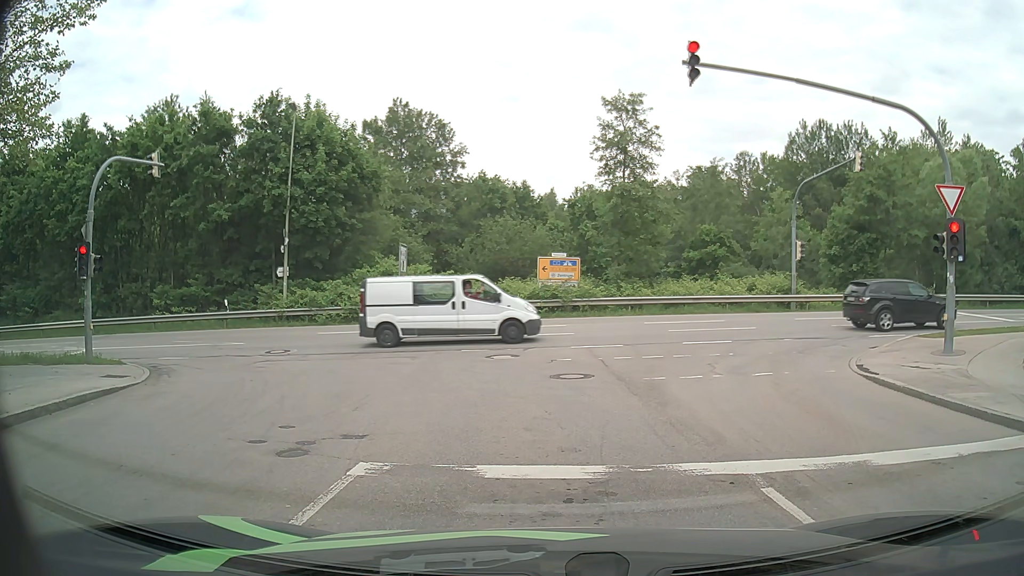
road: residential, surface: asphalt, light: Day
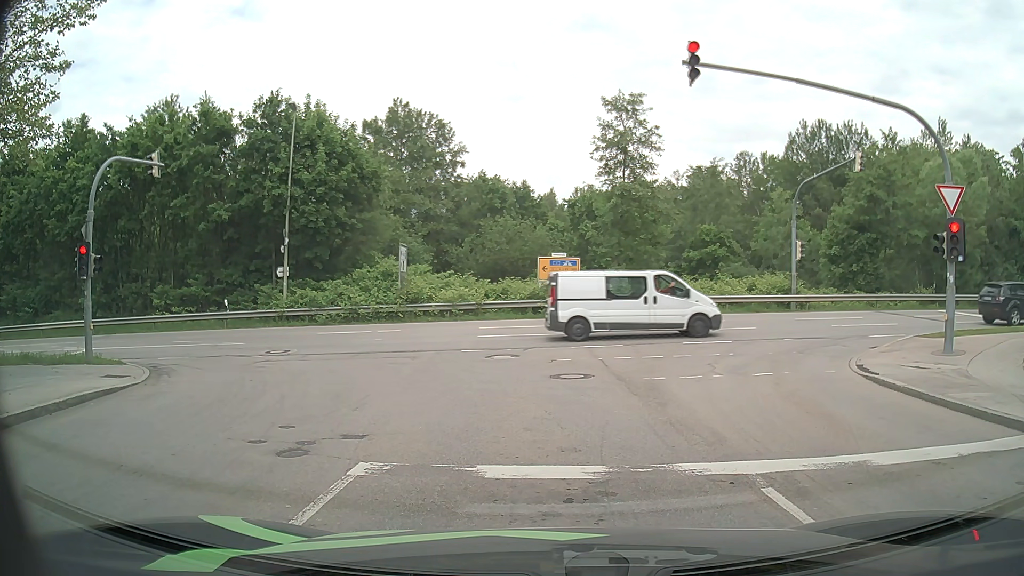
(0.0, 0.0) m; 0°
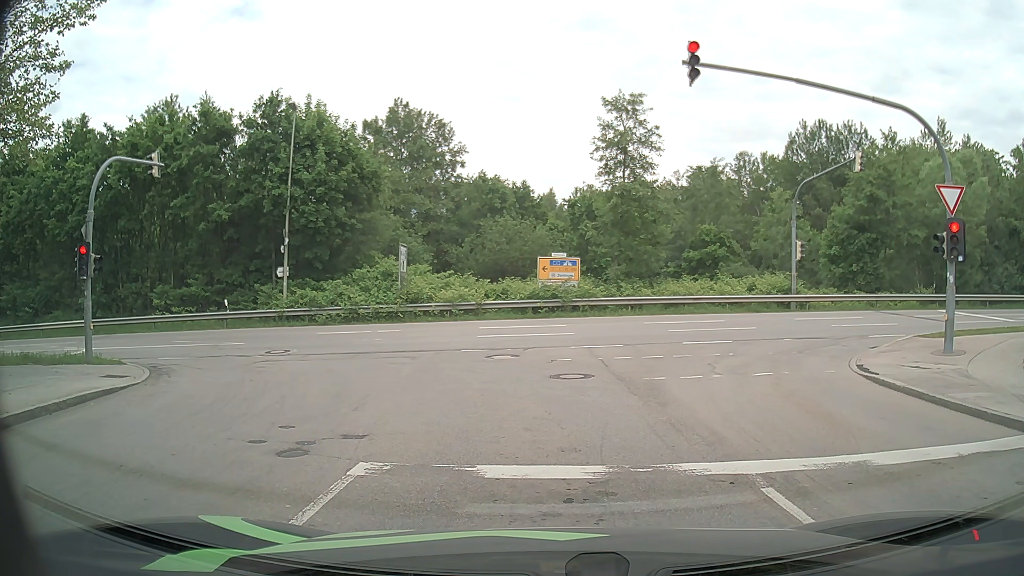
(0.0, 0.0) m; 0°
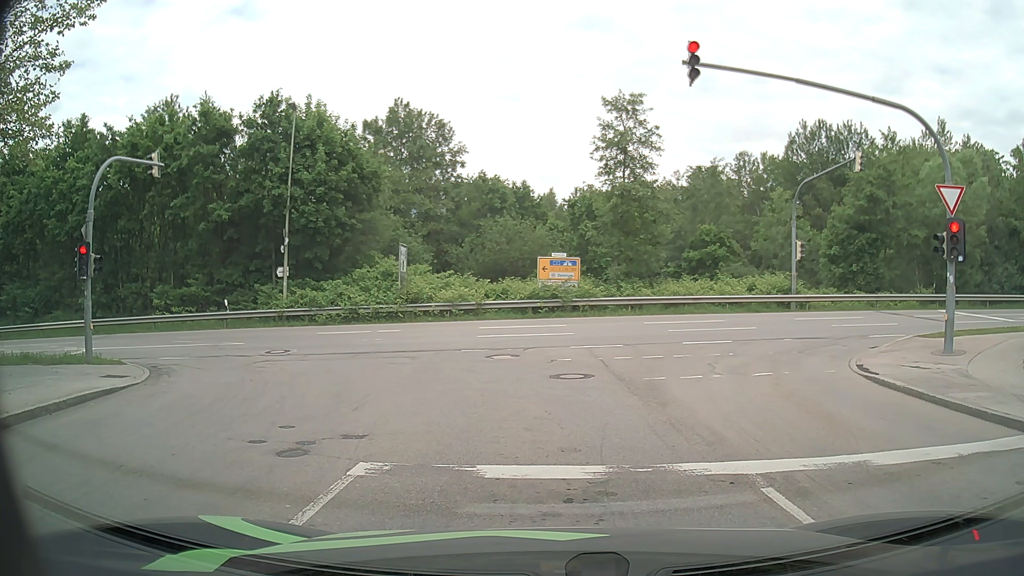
(0.0, 0.0) m; 0°
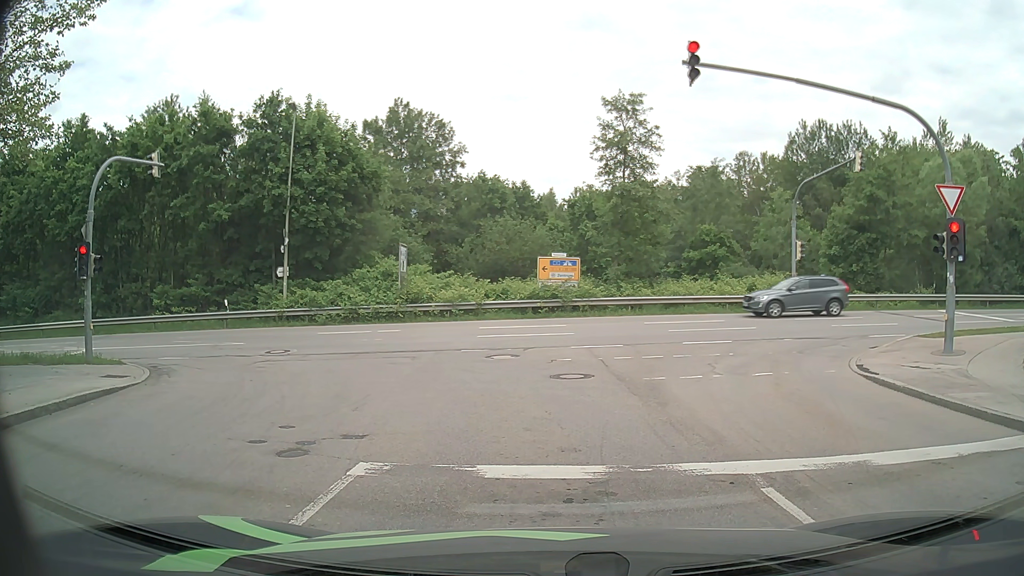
(0.0, 0.0) m; 0°
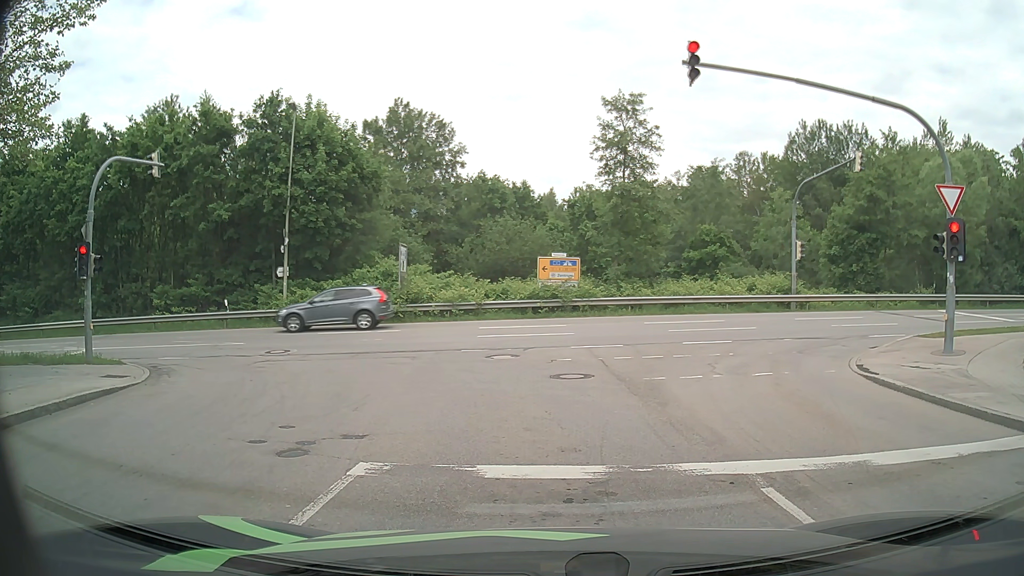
(0.0, 0.0) m; 0°
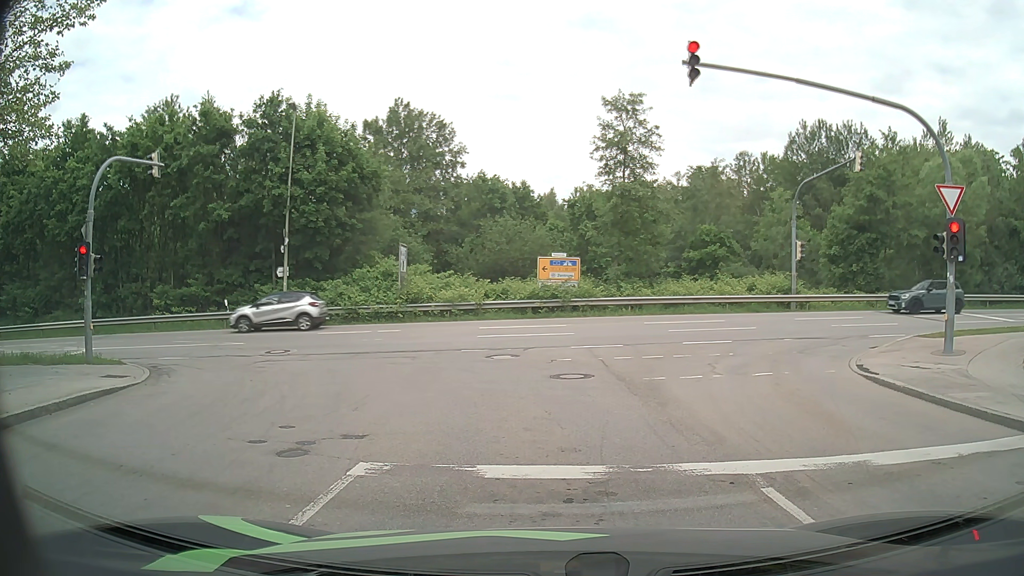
(0.0, 0.0) m; 0°
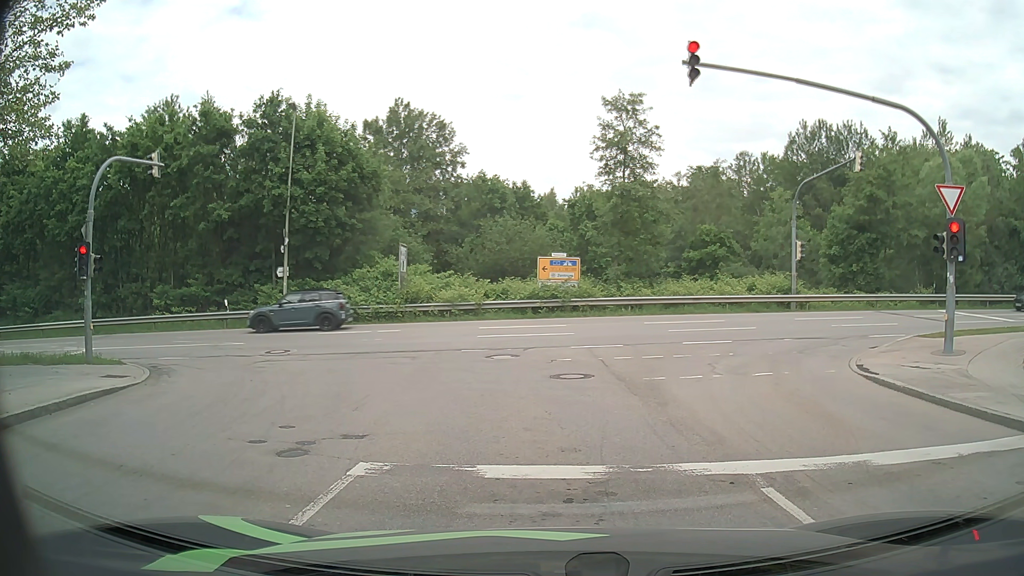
(0.0, 0.0) m; 0°
